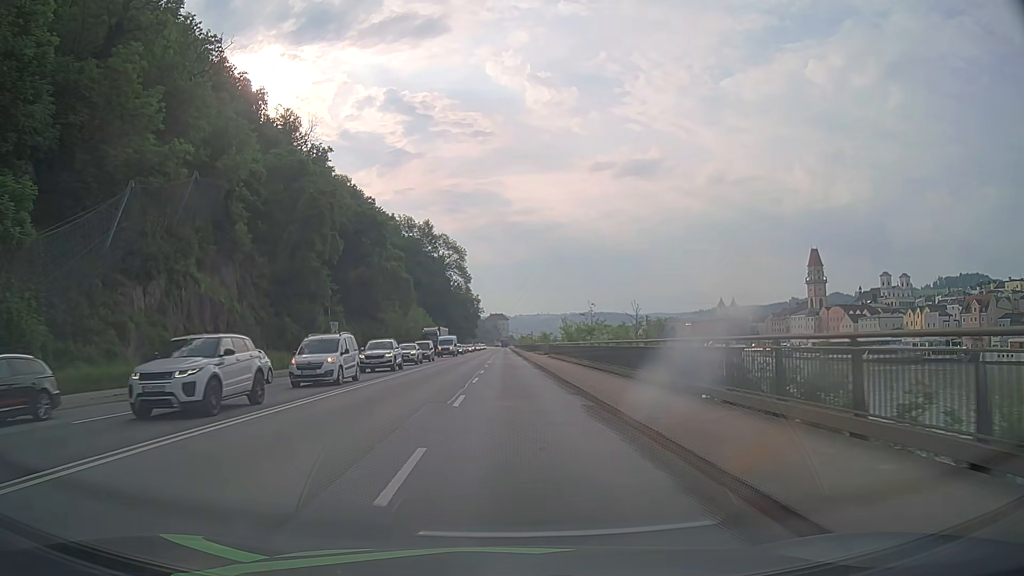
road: primary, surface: asphalt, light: Day
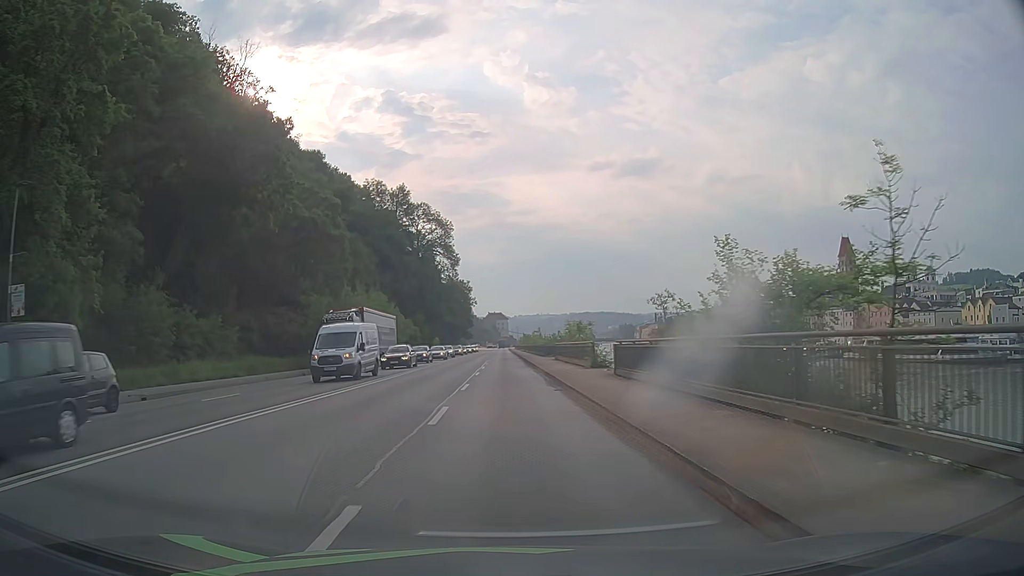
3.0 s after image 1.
(0.0, +38.2) m; 0°
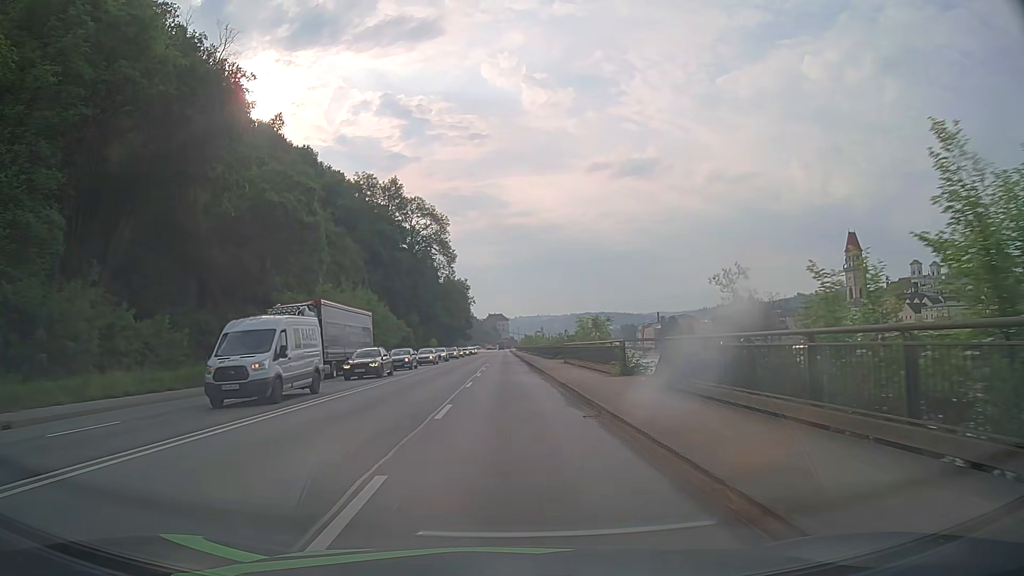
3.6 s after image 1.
(0.0, +7.6) m; 0°
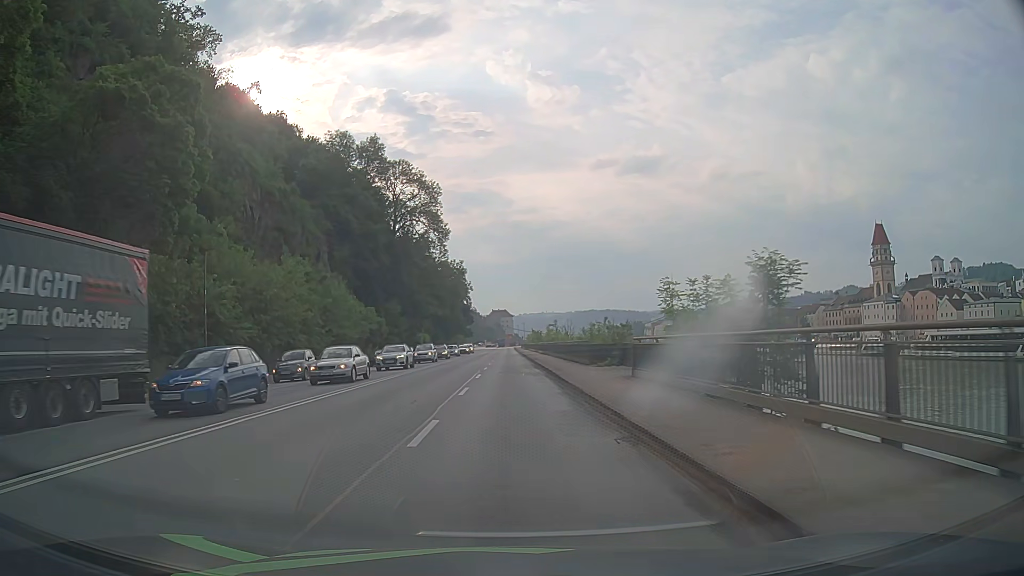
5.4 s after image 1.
(-0.2, +22.9) m; -1°
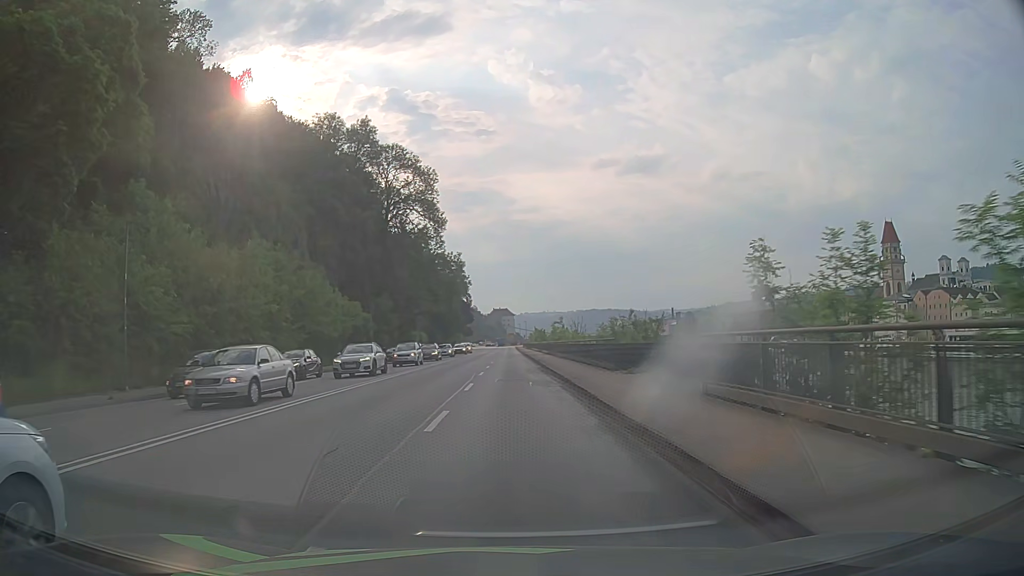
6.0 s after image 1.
(0.0, +7.6) m; 0°
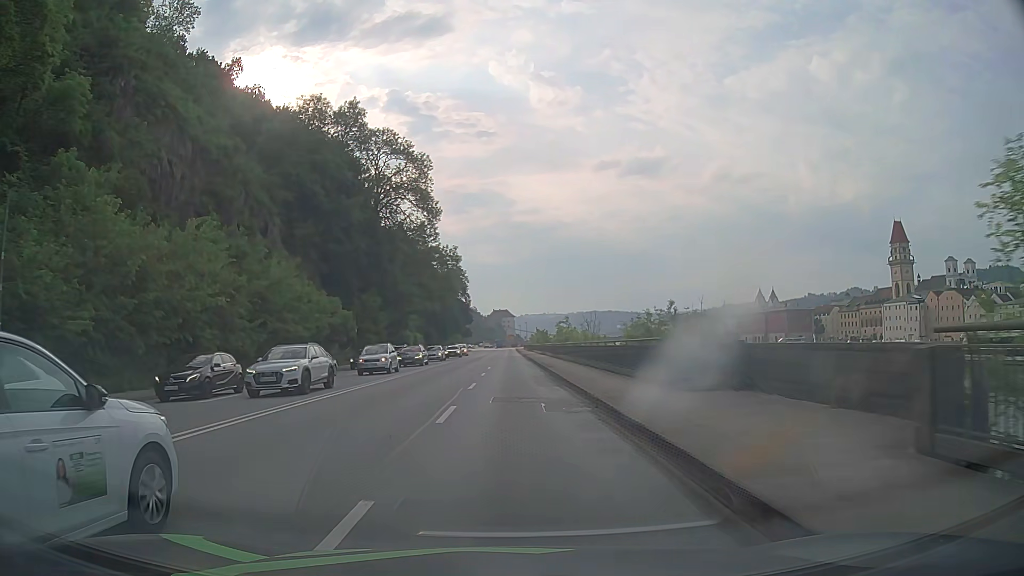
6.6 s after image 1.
(0.0, +7.7) m; 0°
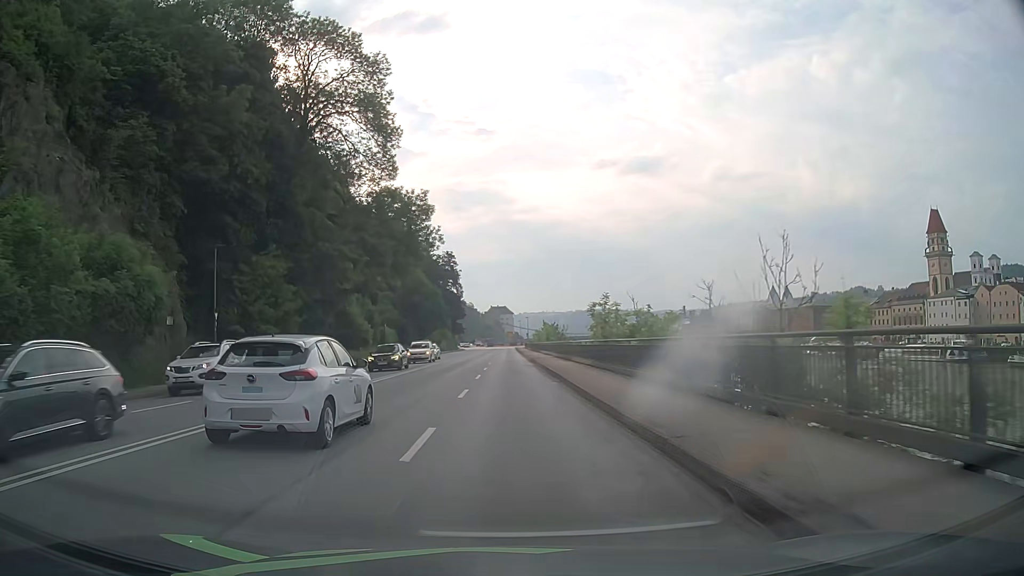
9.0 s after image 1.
(+0.1, +30.9) m; 0°
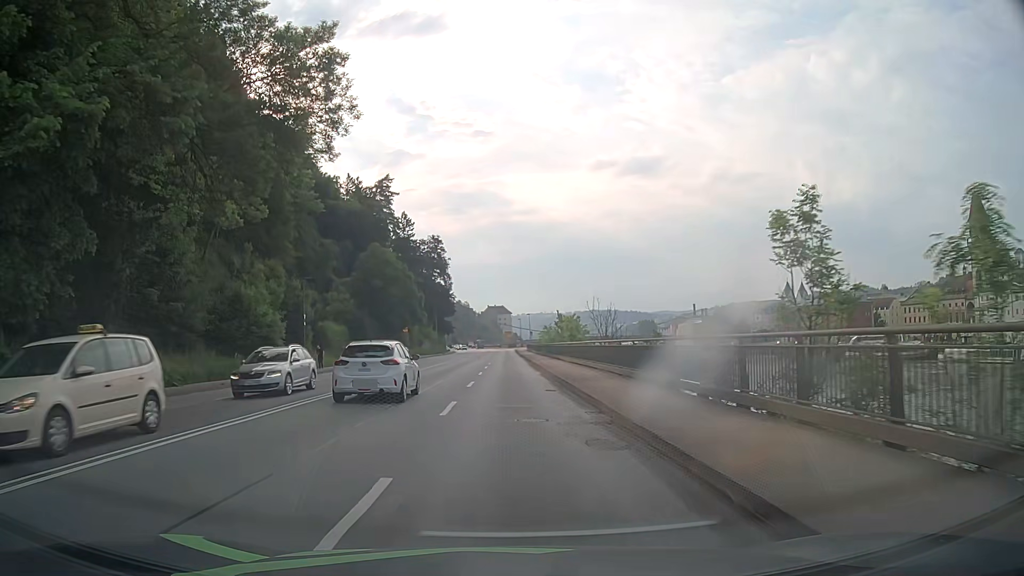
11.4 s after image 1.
(0.0, +31.1) m; 0°
